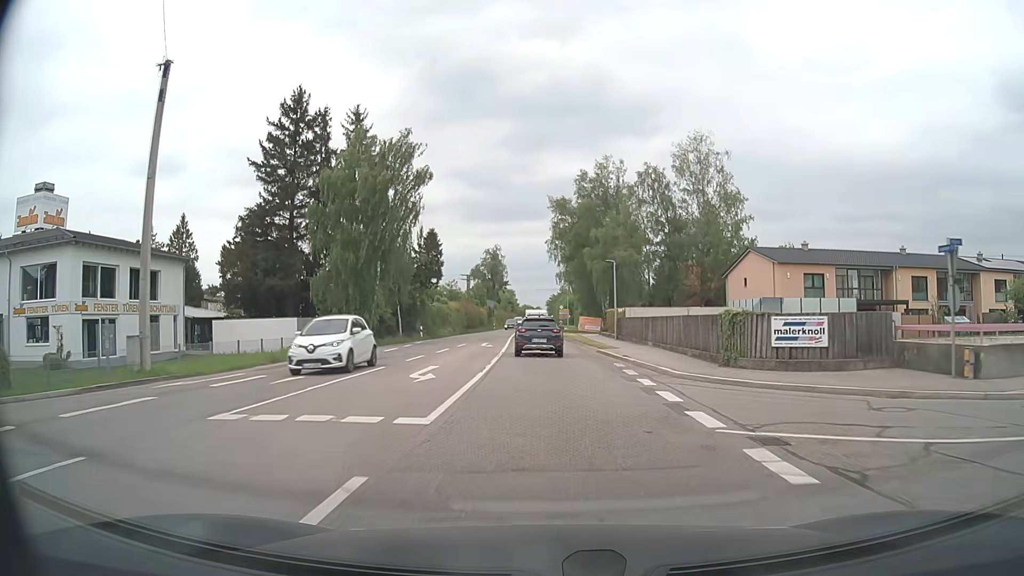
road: secondary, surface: asphalt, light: Day
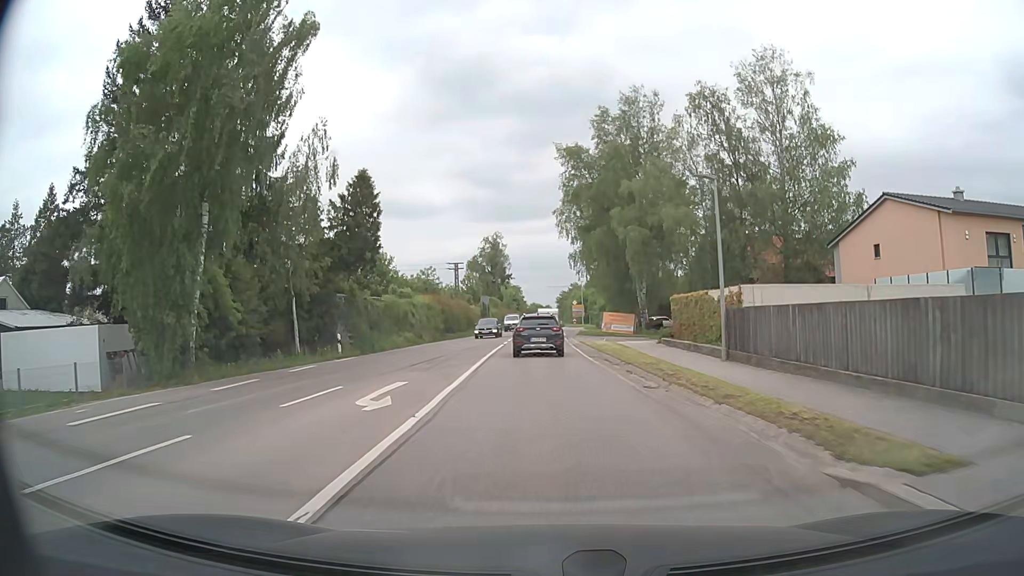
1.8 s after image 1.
(-0.1, +24.3) m; -1°
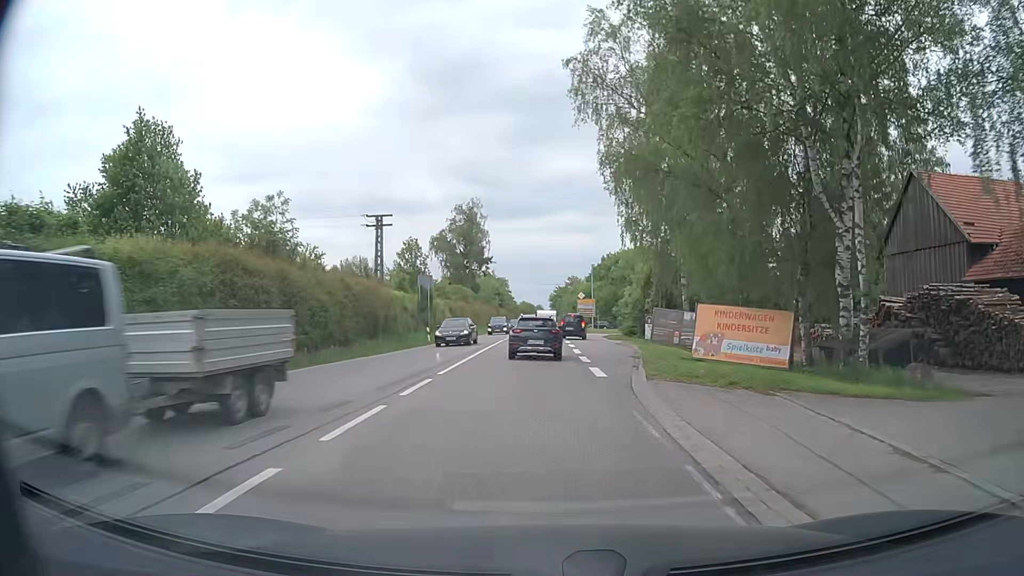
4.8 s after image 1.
(-0.3, +39.5) m; +1°
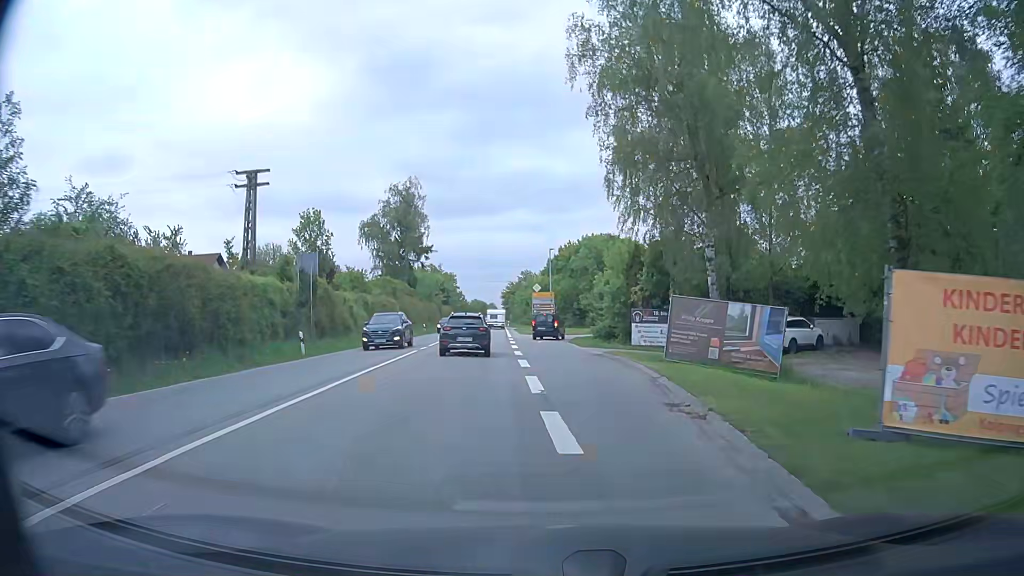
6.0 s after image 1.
(+0.5, +15.4) m; +4°
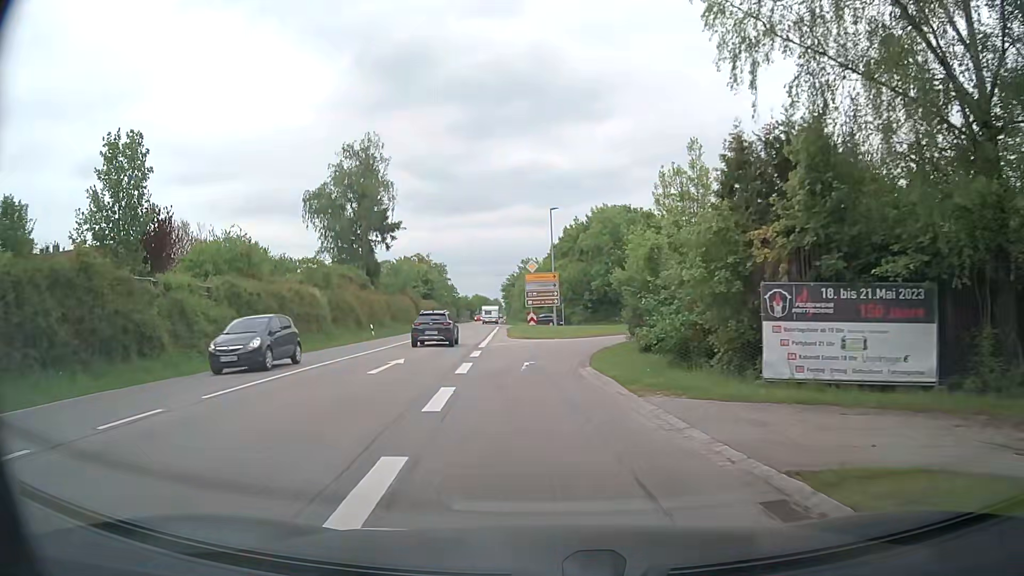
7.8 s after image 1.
(+0.2, +21.2) m; -1°
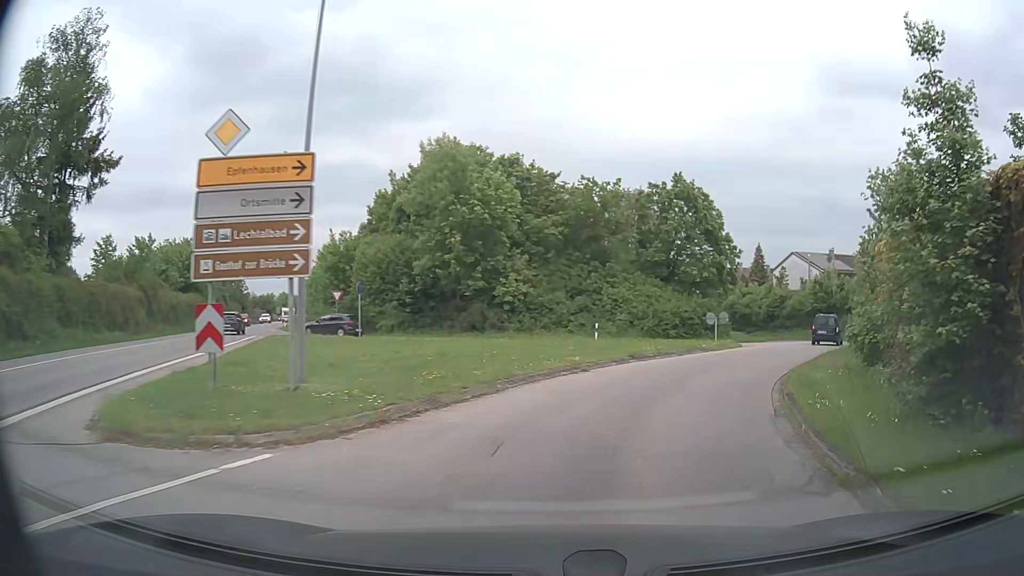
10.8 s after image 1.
(+1.2, +30.2) m; +16°
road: secondary_link
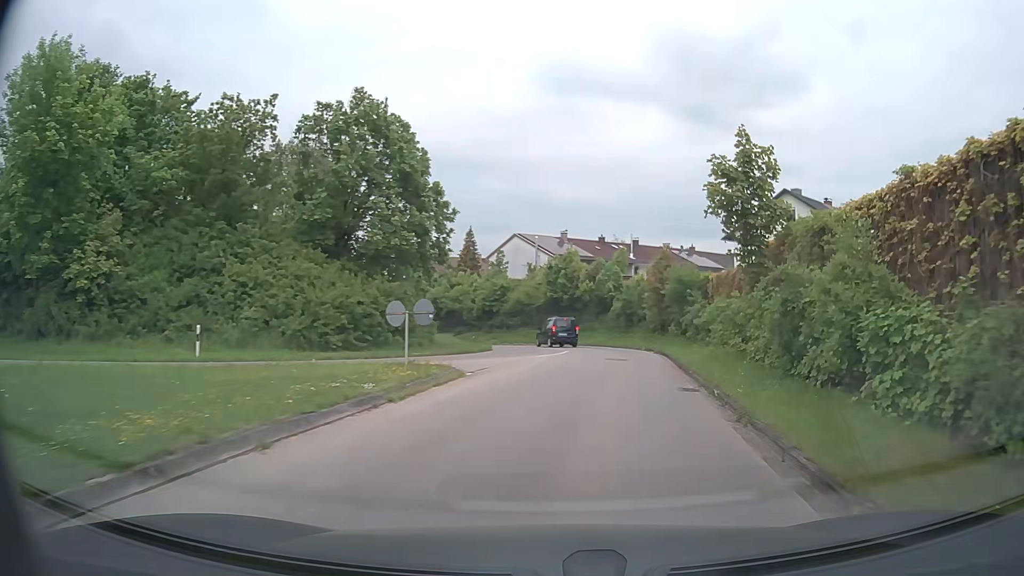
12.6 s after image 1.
(+4.0, +17.5) m; +25°
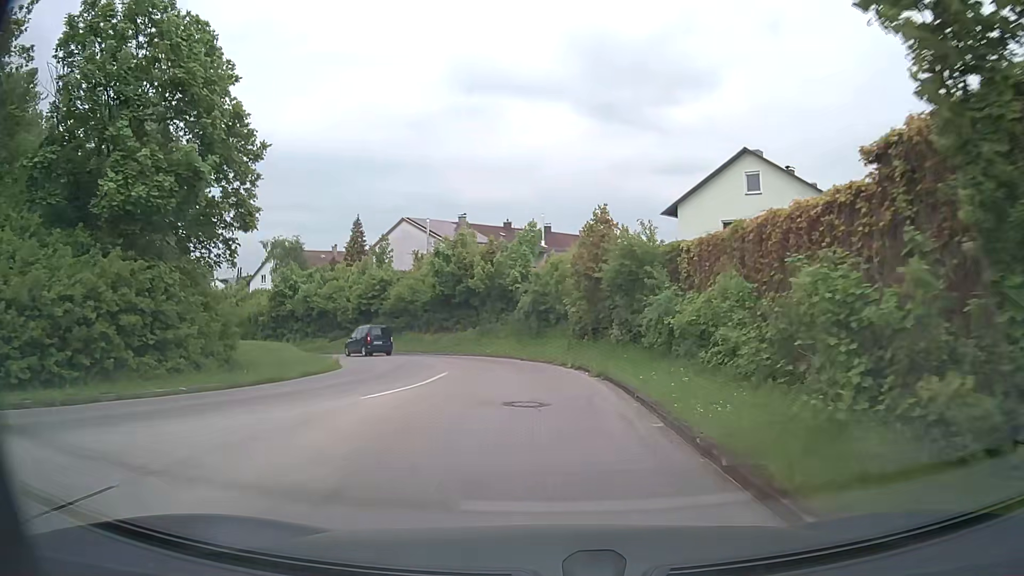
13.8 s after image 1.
(+1.1, +12.6) m; +7°
(0, +10) (-1, +20) (-4, +30) (-9, +38) (-15, +46) (-23, +52) (-31, +58) (-39, +64) (-46, +71) (-52, +80) m
